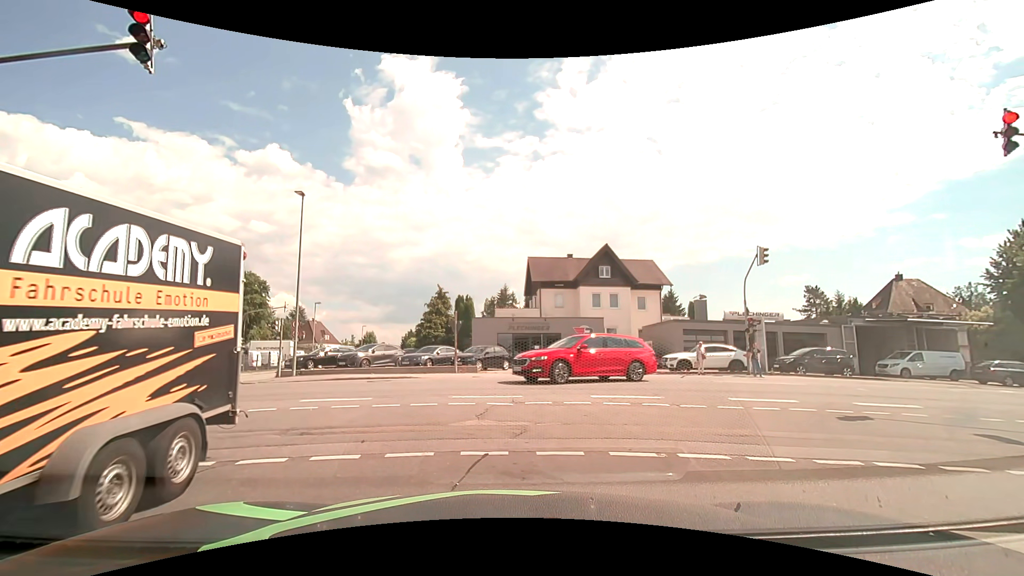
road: residential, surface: asphalt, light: Day
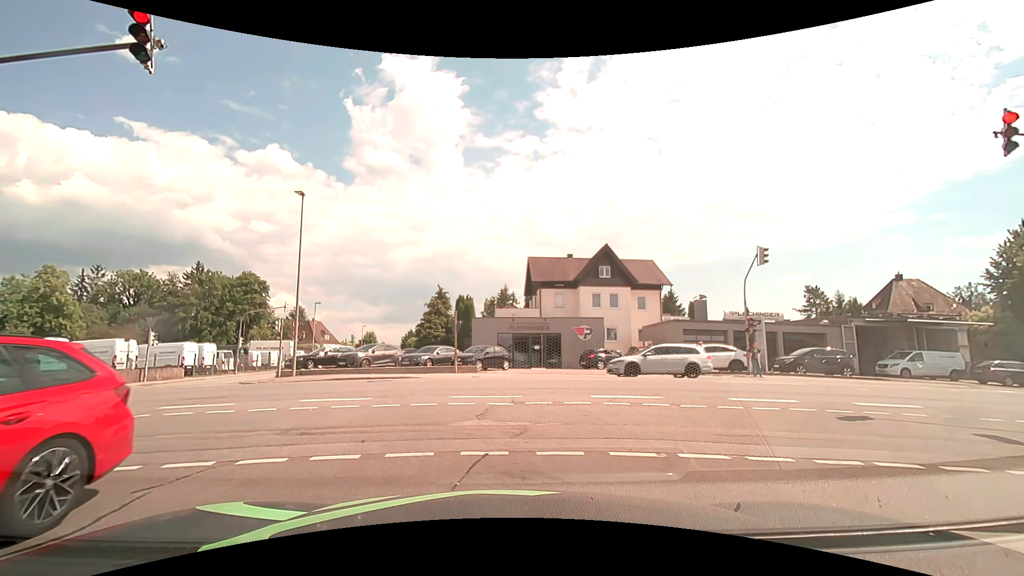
(0.0, 0.0) m; 0°
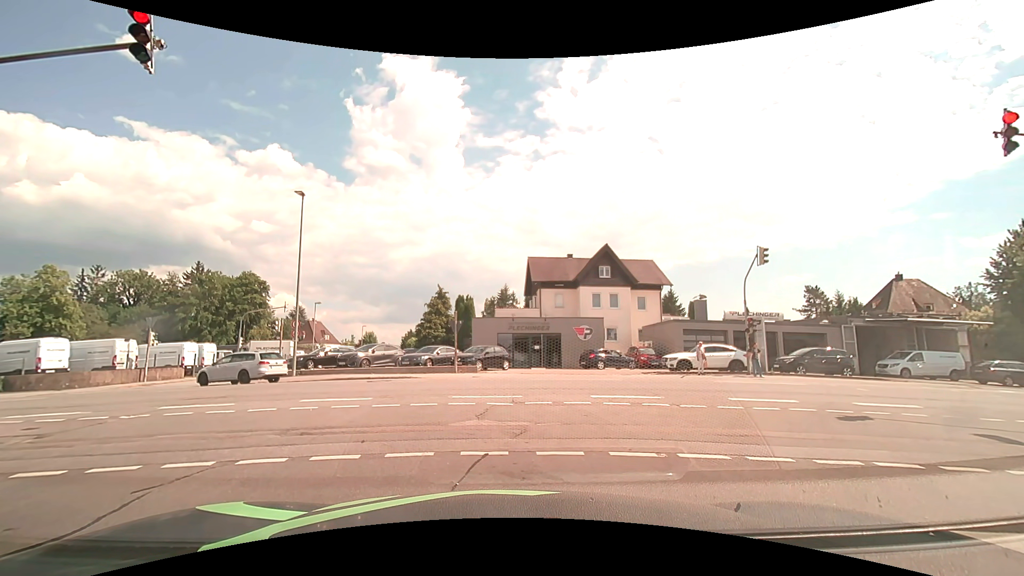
(0.0, 0.0) m; 0°
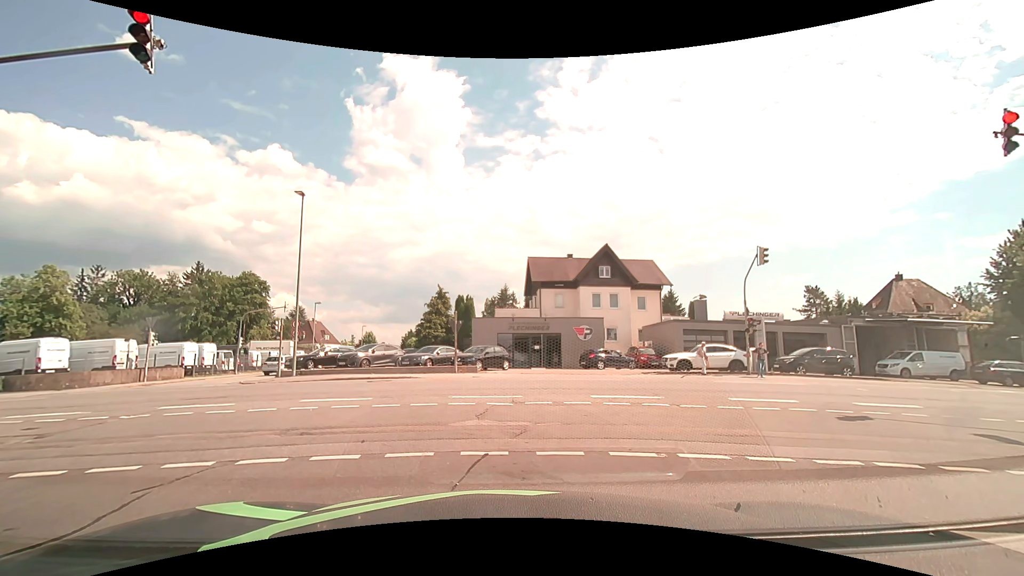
(0.0, 0.0) m; 0°
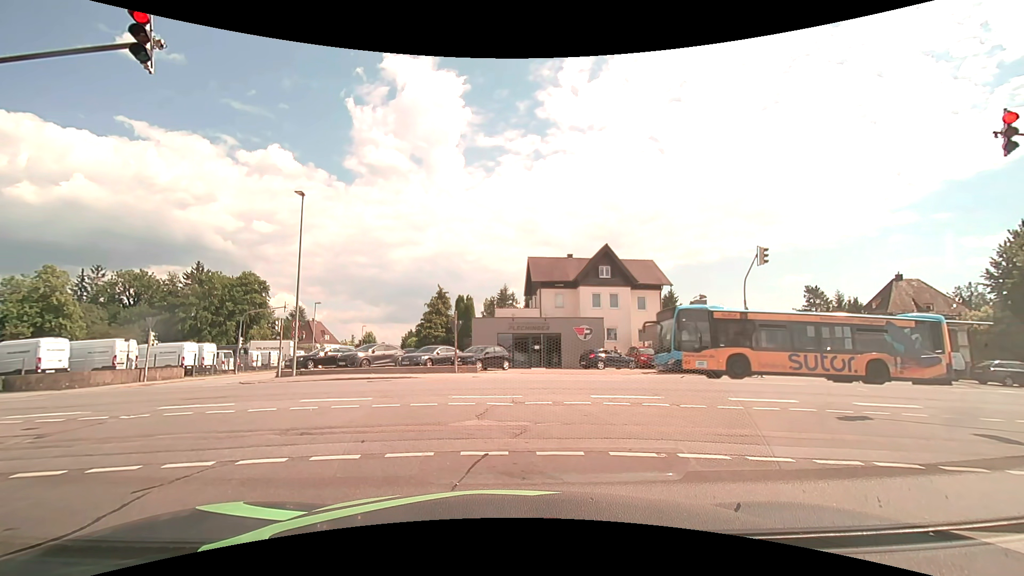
(0.0, 0.0) m; 0°
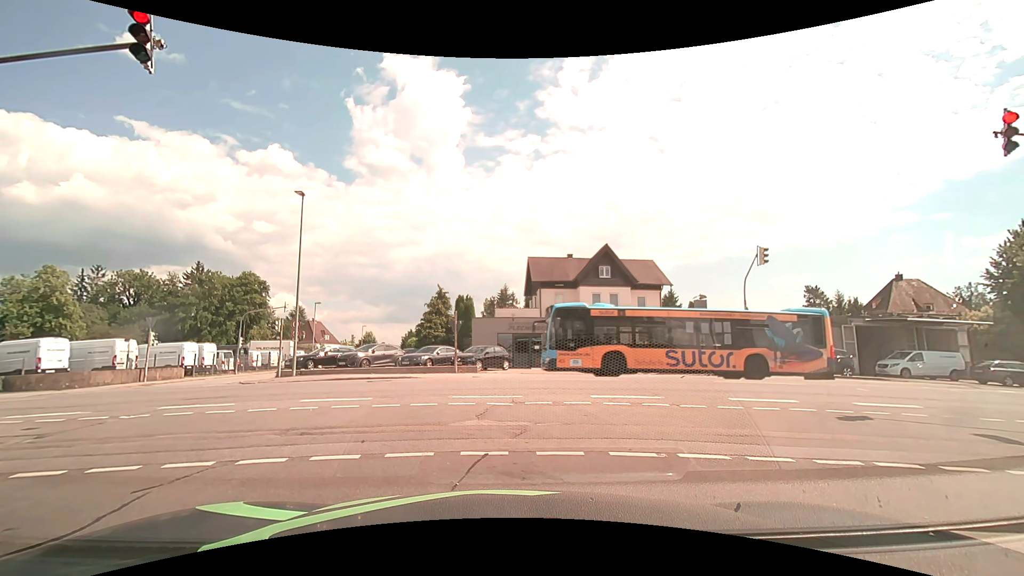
(0.0, 0.0) m; 0°
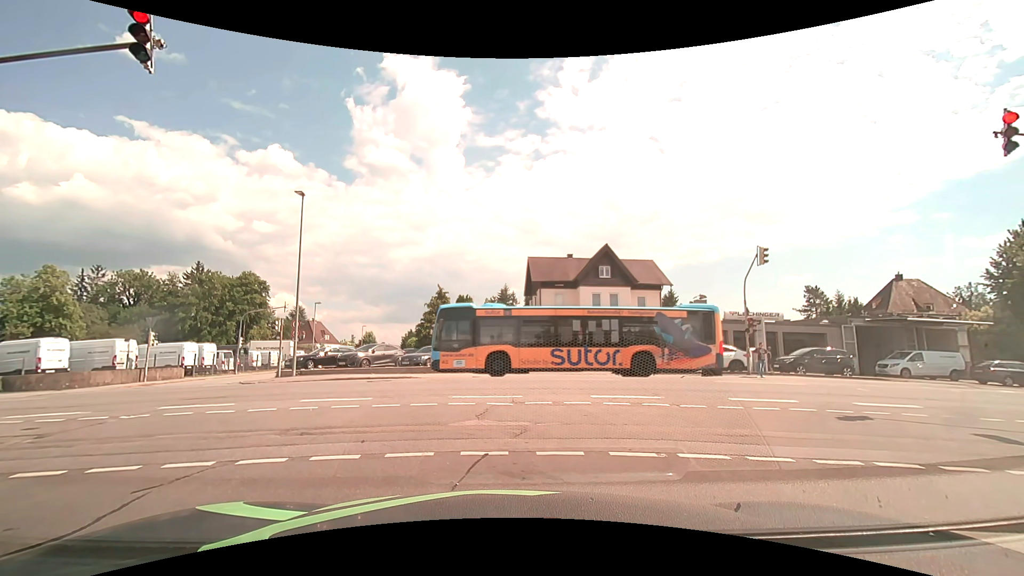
(0.0, 0.0) m; 0°
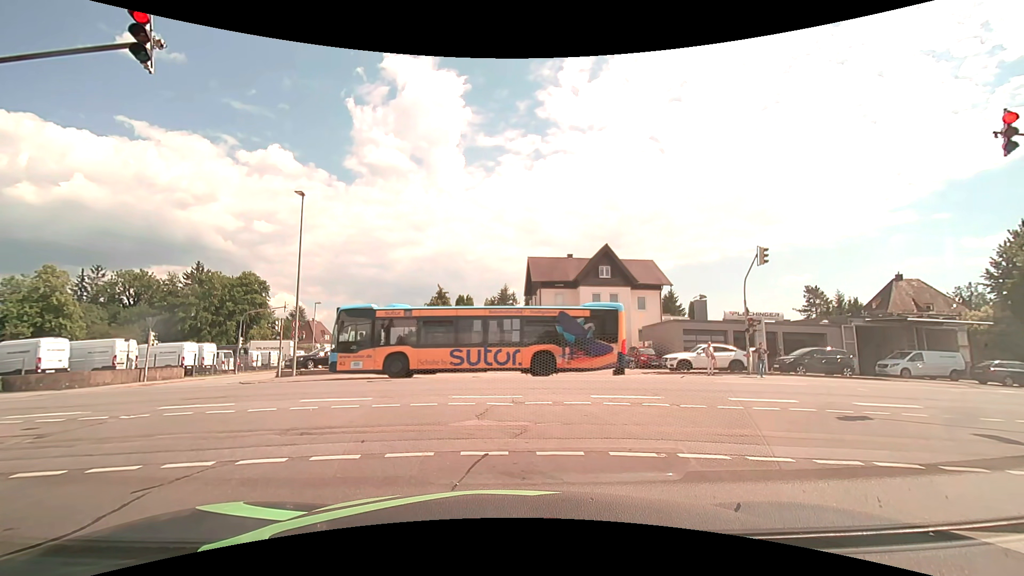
(0.0, 0.0) m; 0°
